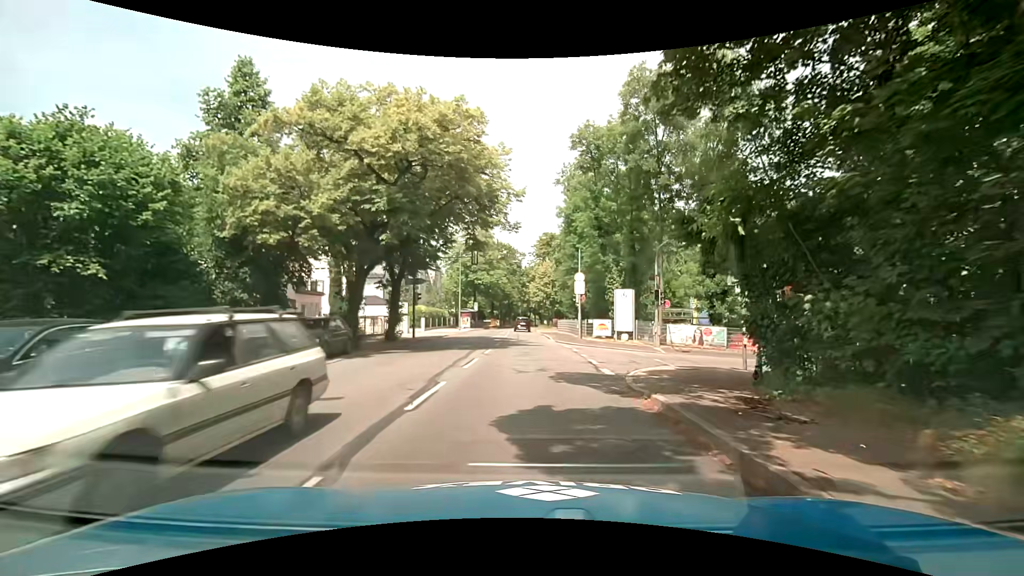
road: secondary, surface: asphalt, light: Day
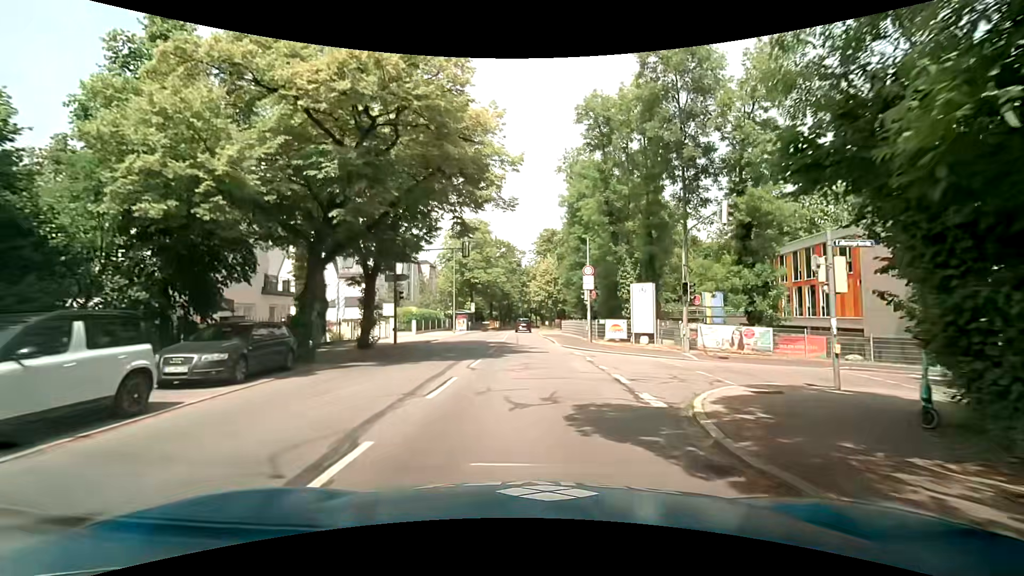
(-0.1, +4.9) m; -1°
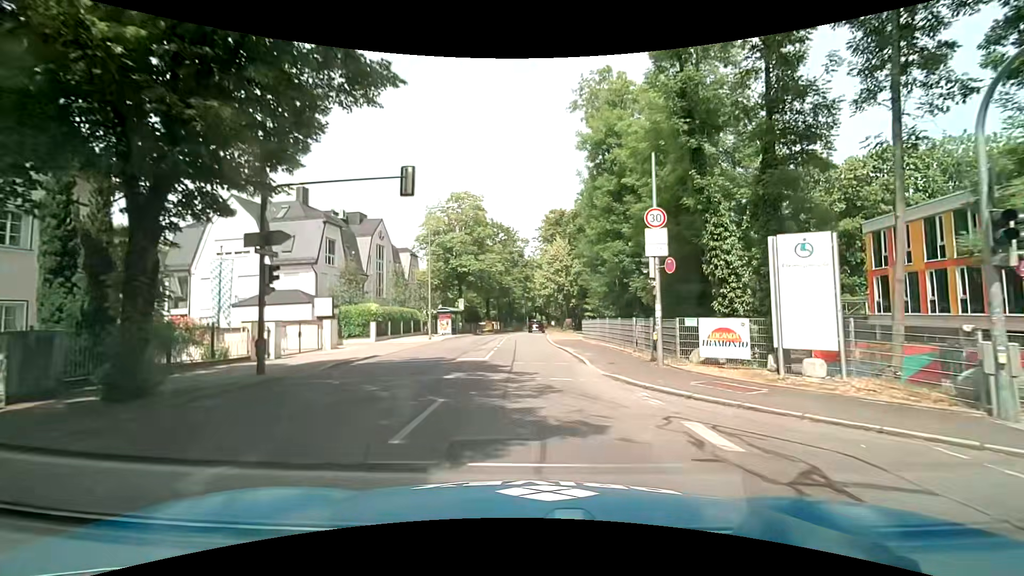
(-0.1, +15.0) m; -1°
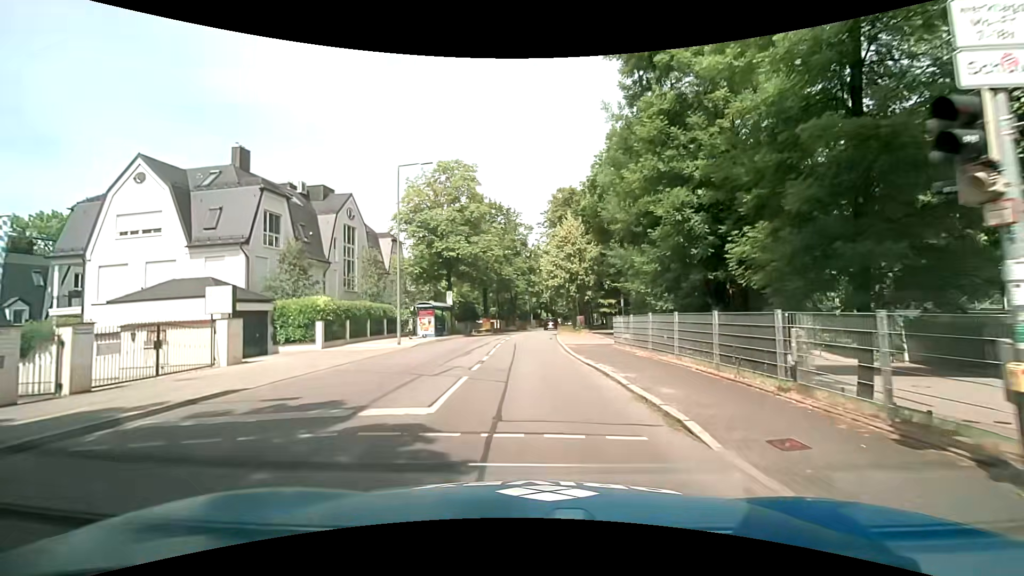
(+0.1, +10.3) m; 0°
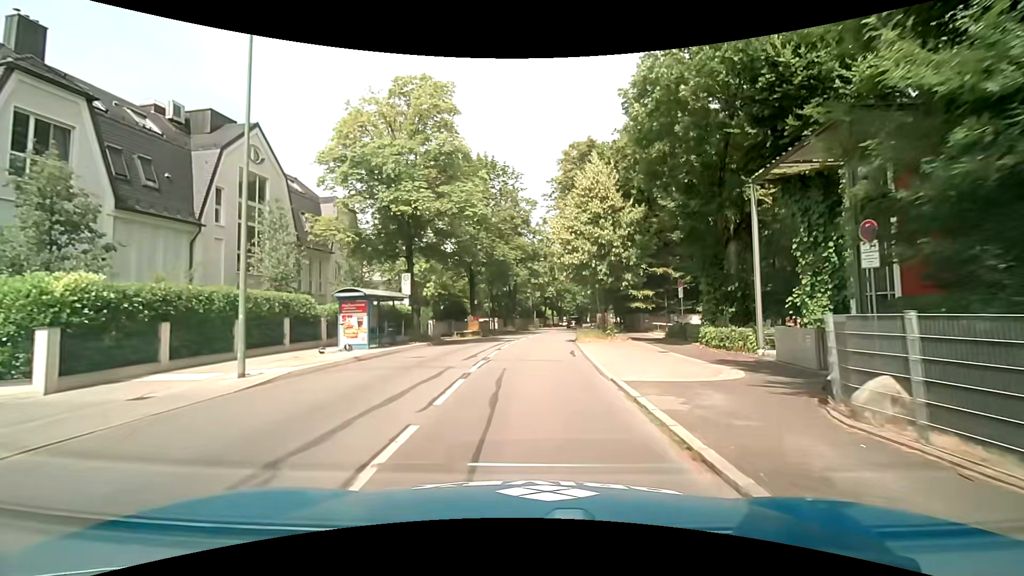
(-0.1, +15.6) m; -1°
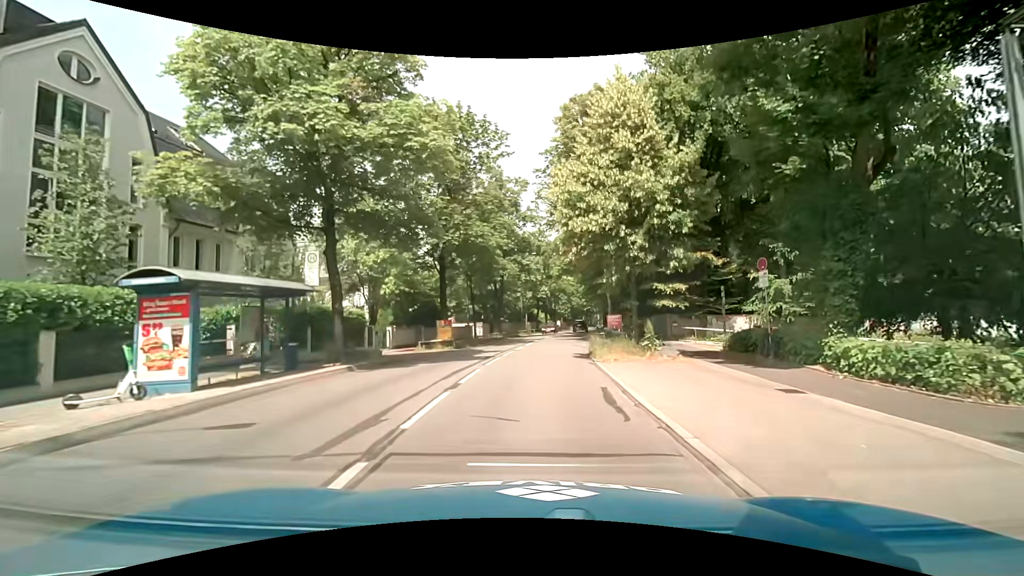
(+0.2, +10.5) m; +2°
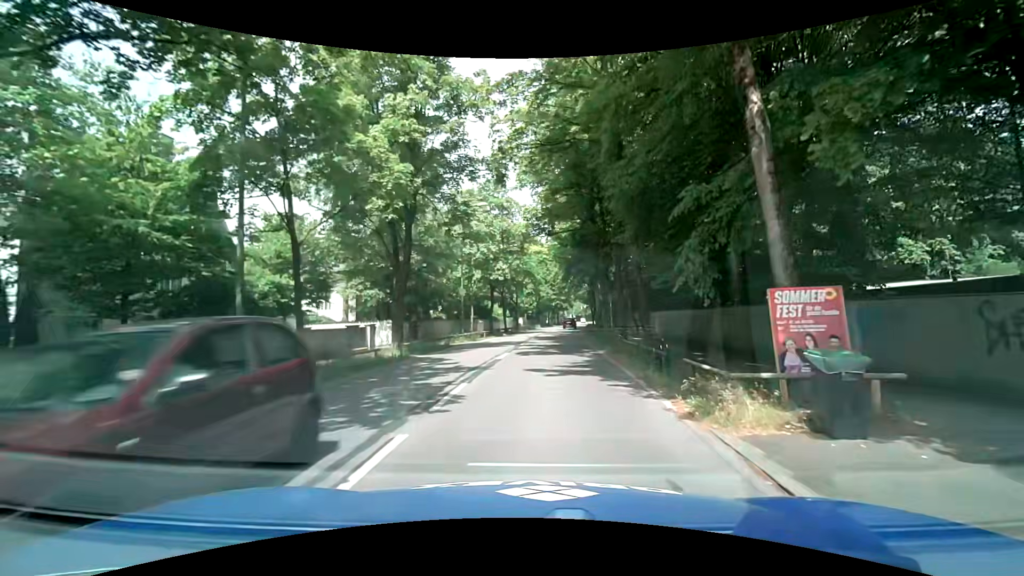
(+0.8, +26.0) m; +5°
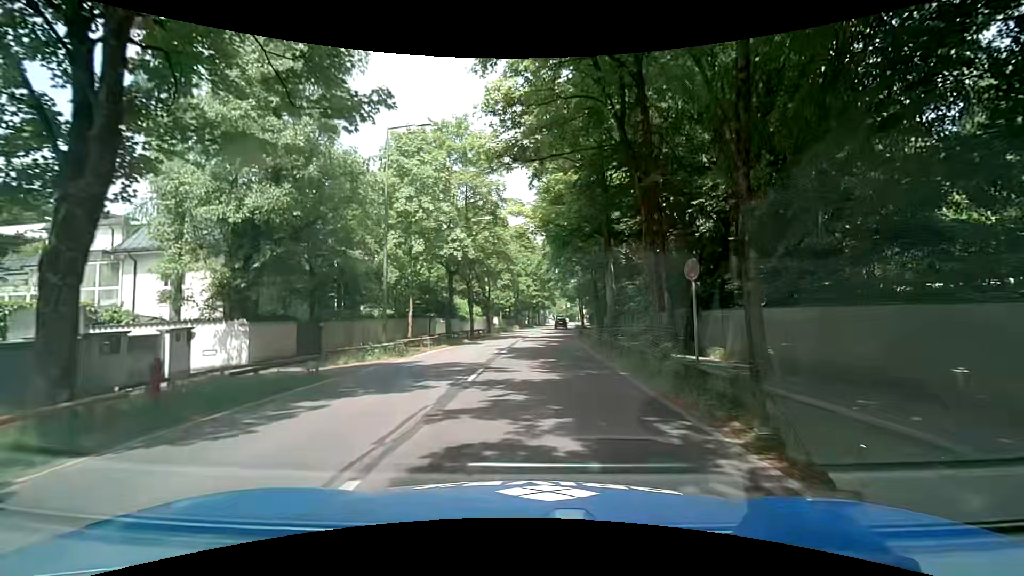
(+0.1, +15.5) m; +3°
(0, +10) (0, +20) (+1, +30) (+1, +40) (+2, +50) (+2, +60) (+3, +70) (+4, +80) (+5, +90) (+6, +100) m
